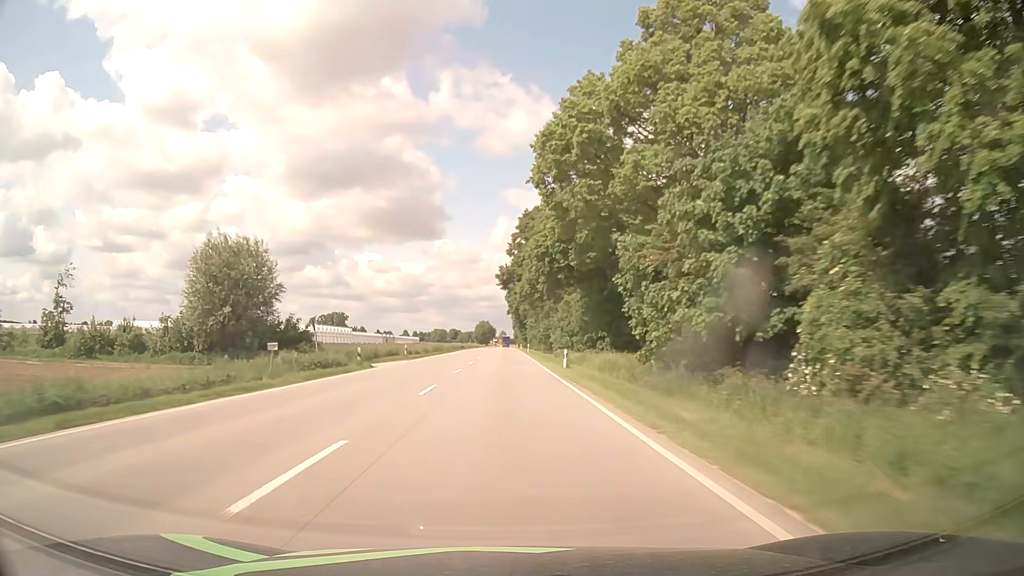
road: primary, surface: asphalt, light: Day
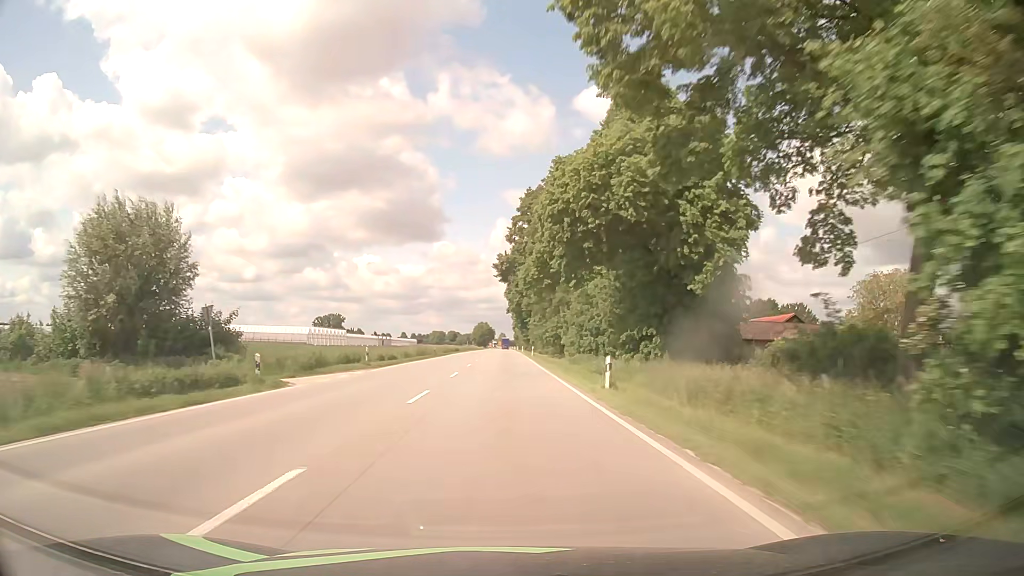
(0.0, +14.0) m; 0°
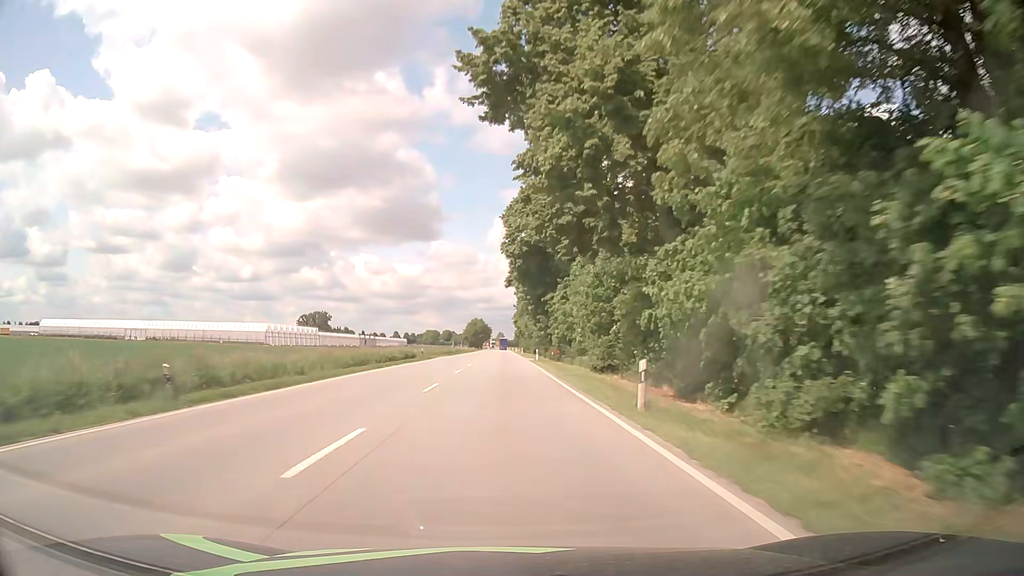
(0.0, +55.8) m; 0°
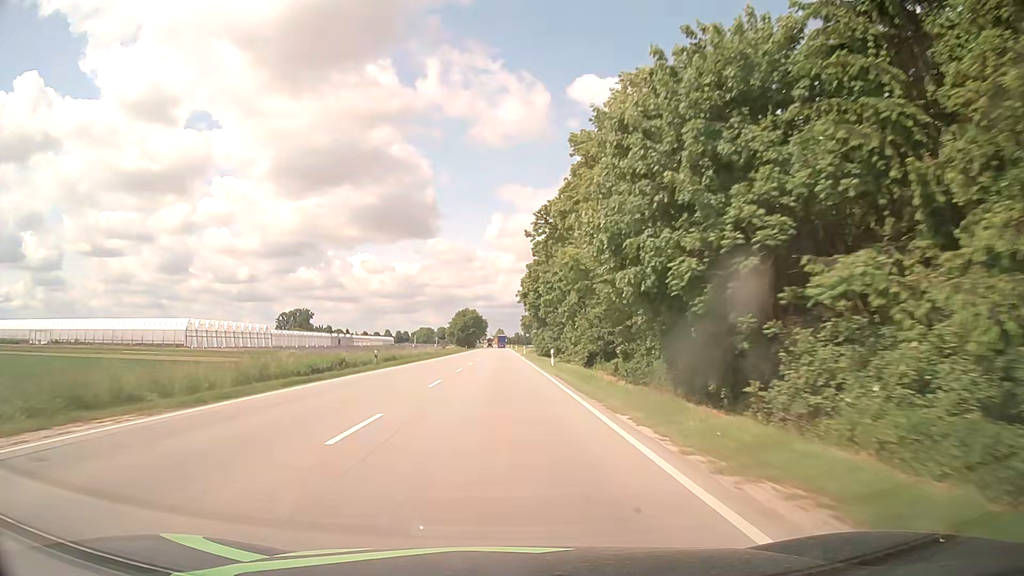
(+0.1, +69.6) m; +1°
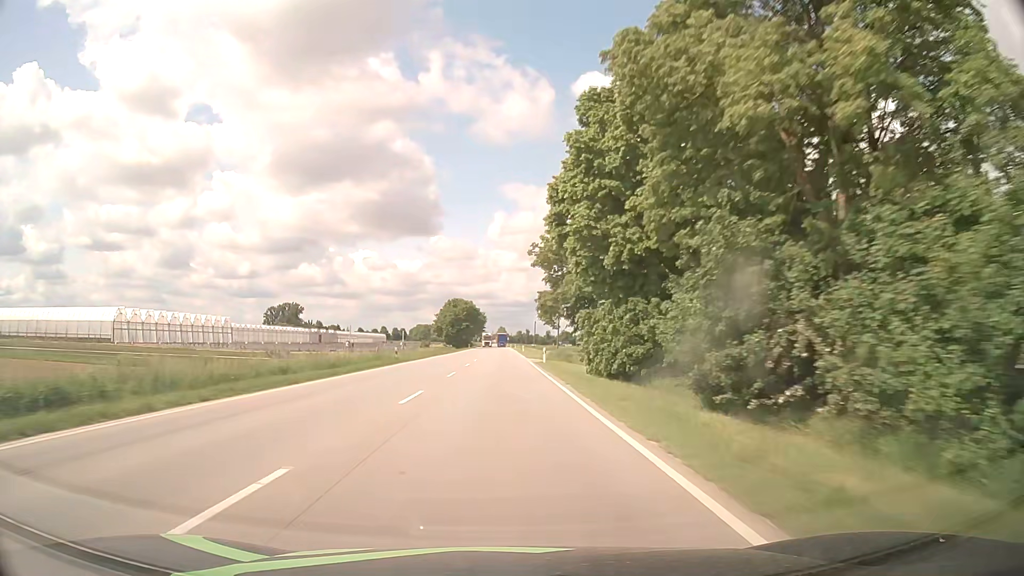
(-0.4, +41.8) m; -1°
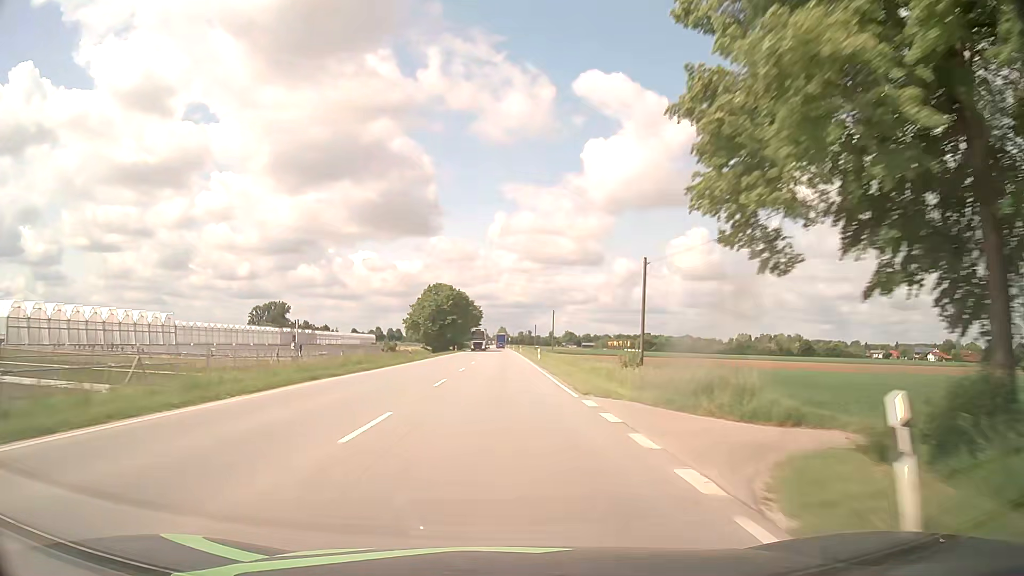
(0.0, +41.9) m; 0°
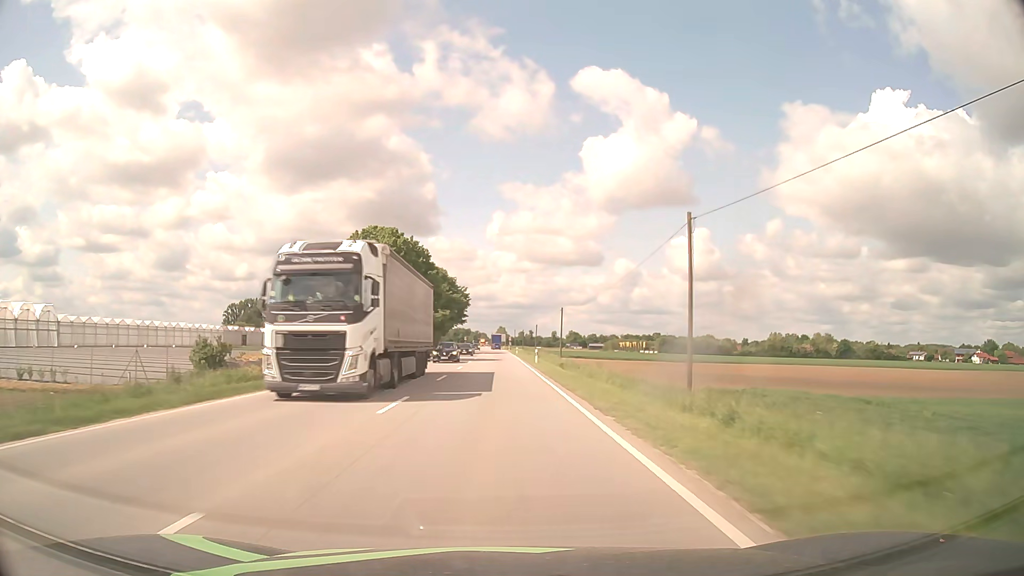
(+0.3, +56.0) m; 0°
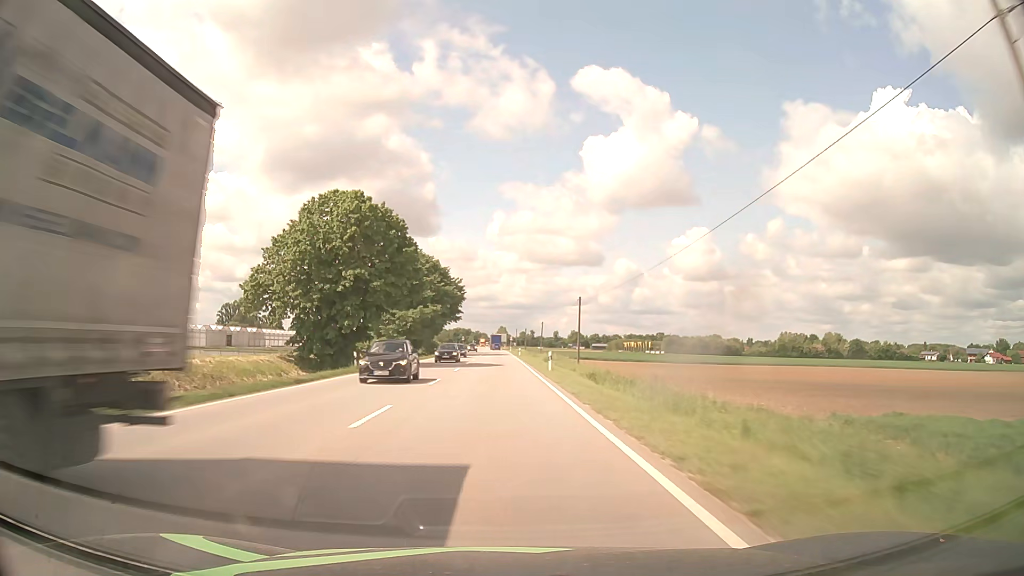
(0.0, +14.0) m; 0°
(0, +10) (0, +20) (0, +30) (0, +40) (0, +50) (0, +60) (0, +70) (0, +80) (-1, +90) (-1, +100) m
